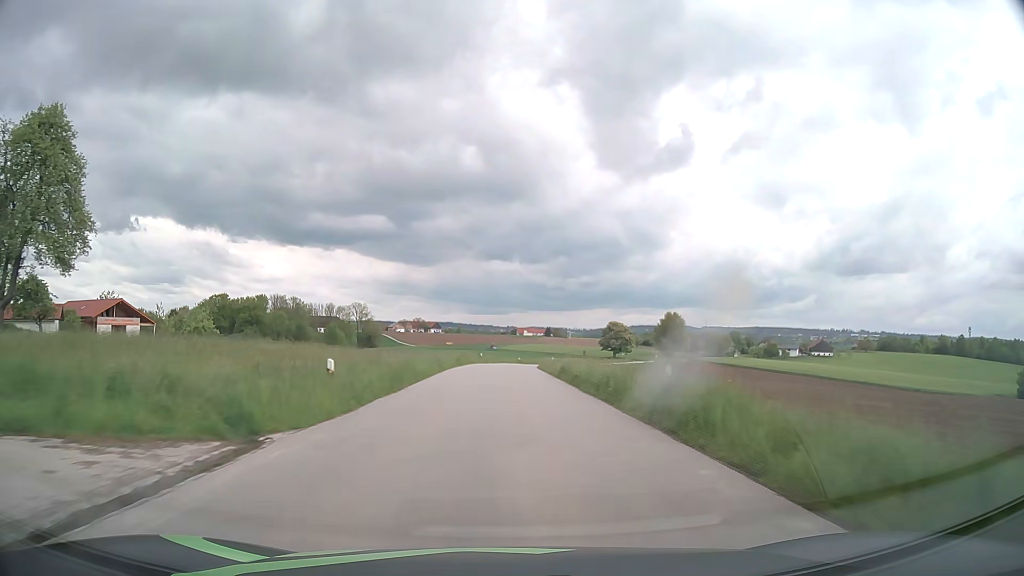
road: tertiary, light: Day
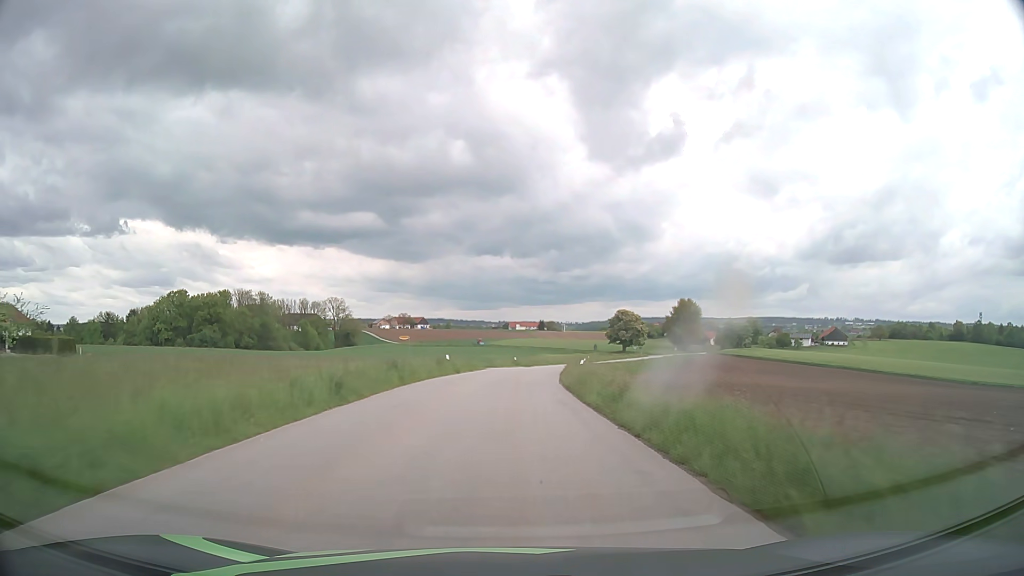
(+0.3, +32.8) m; +1°
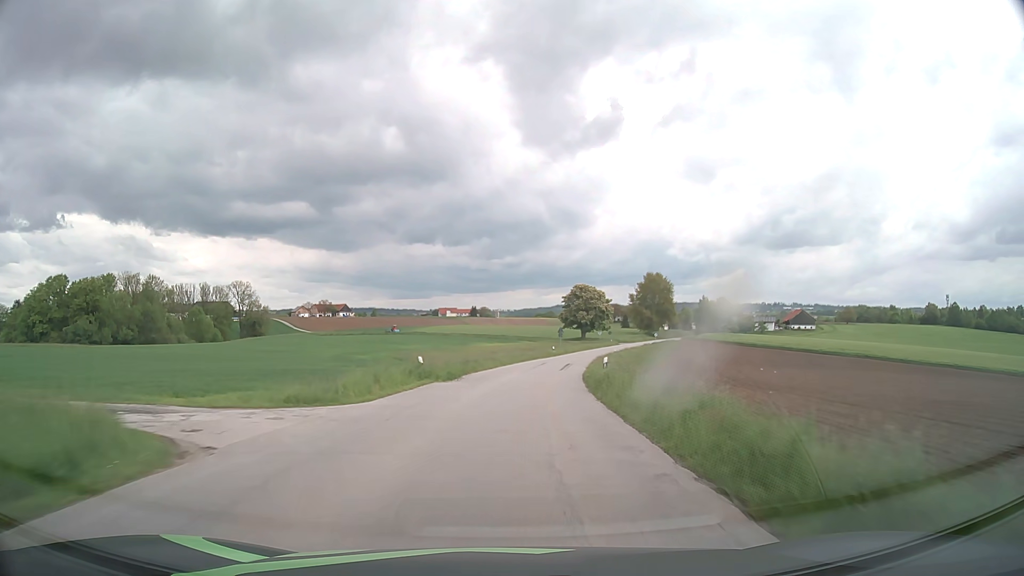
(+1.4, +43.7) m; +5°
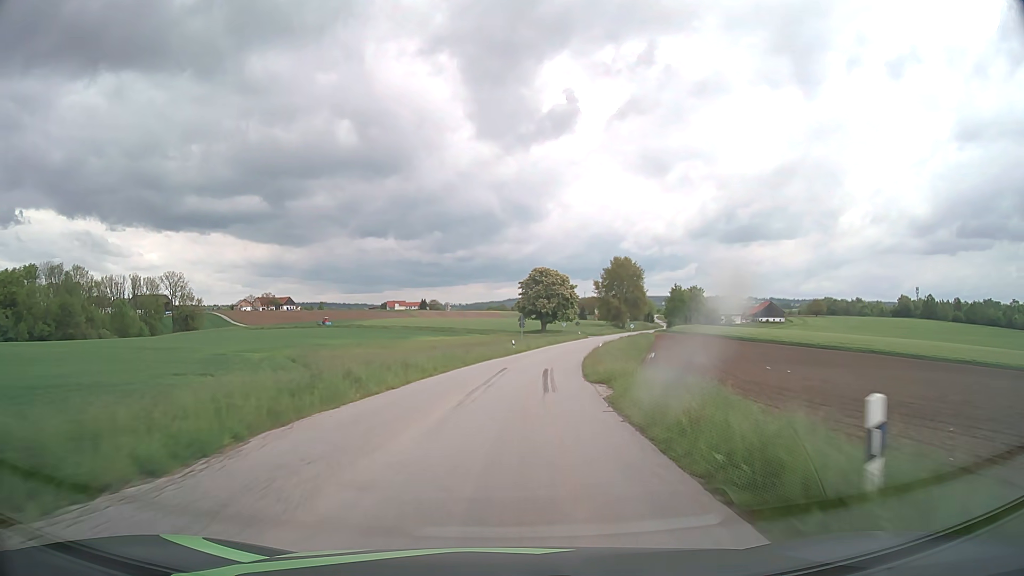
(+0.9, +21.8) m; +4°
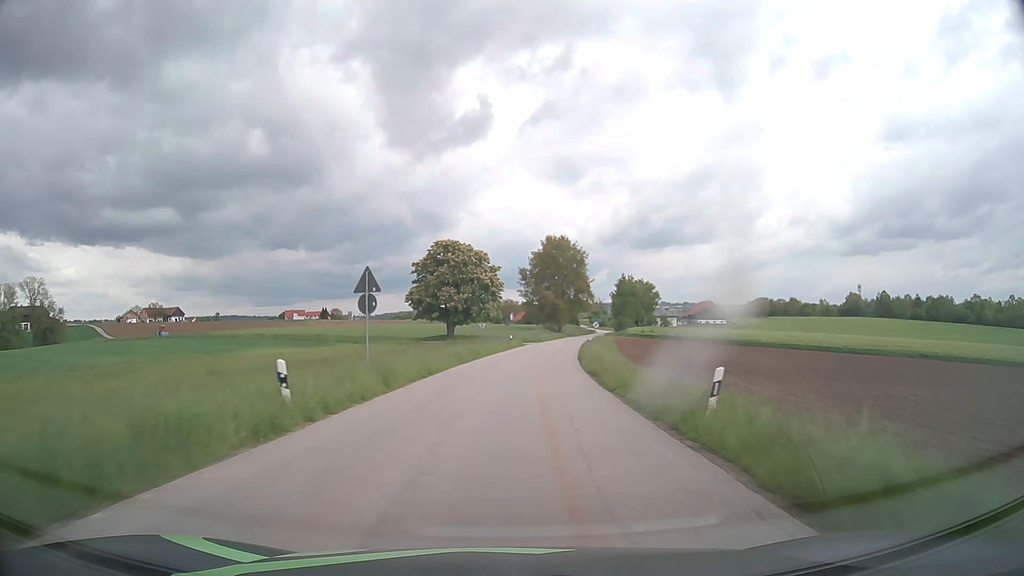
(+2.7, +43.3) m; +8°
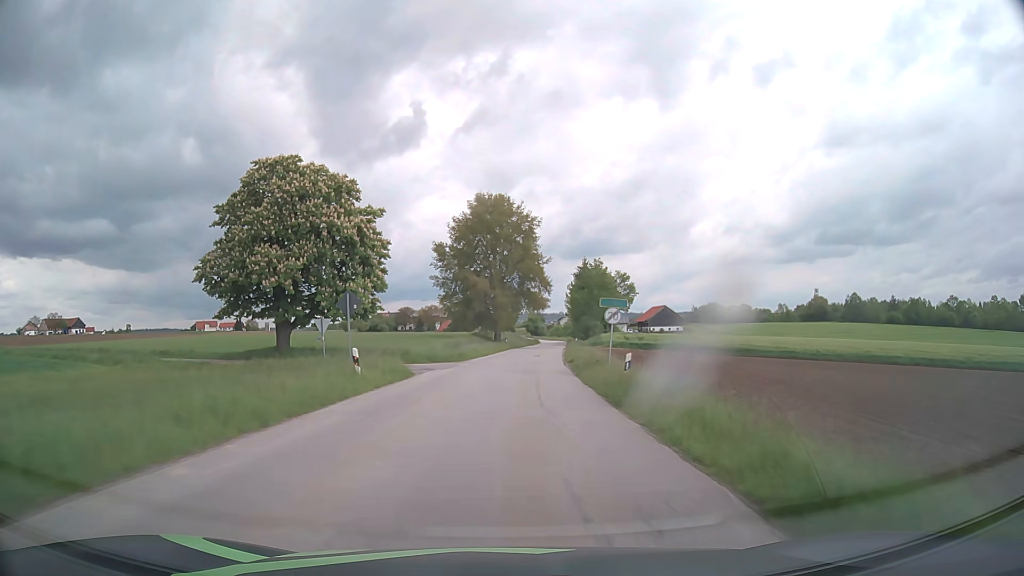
(+2.5, +42.8) m; +6°
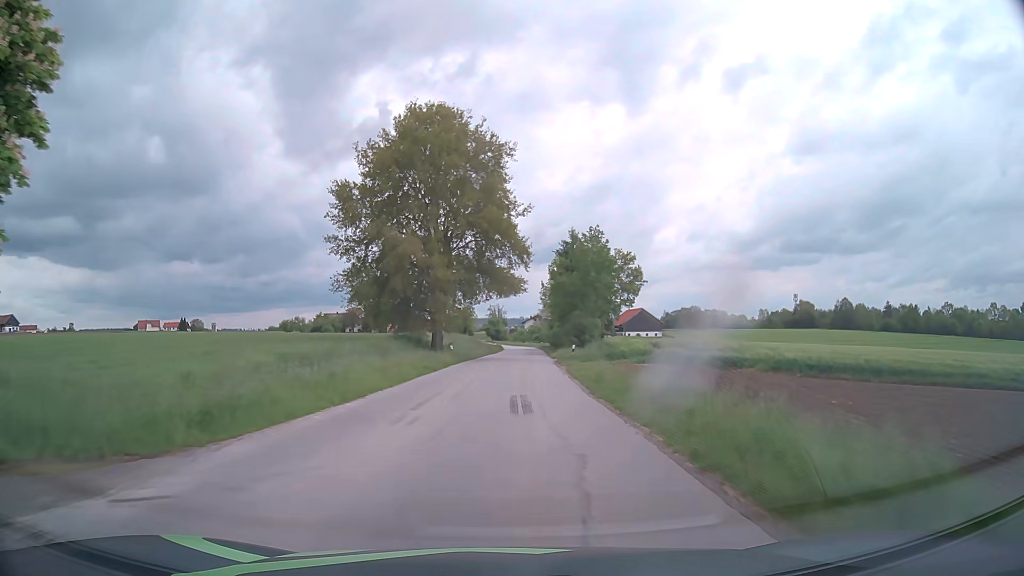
(+0.8, +32.0) m; +3°
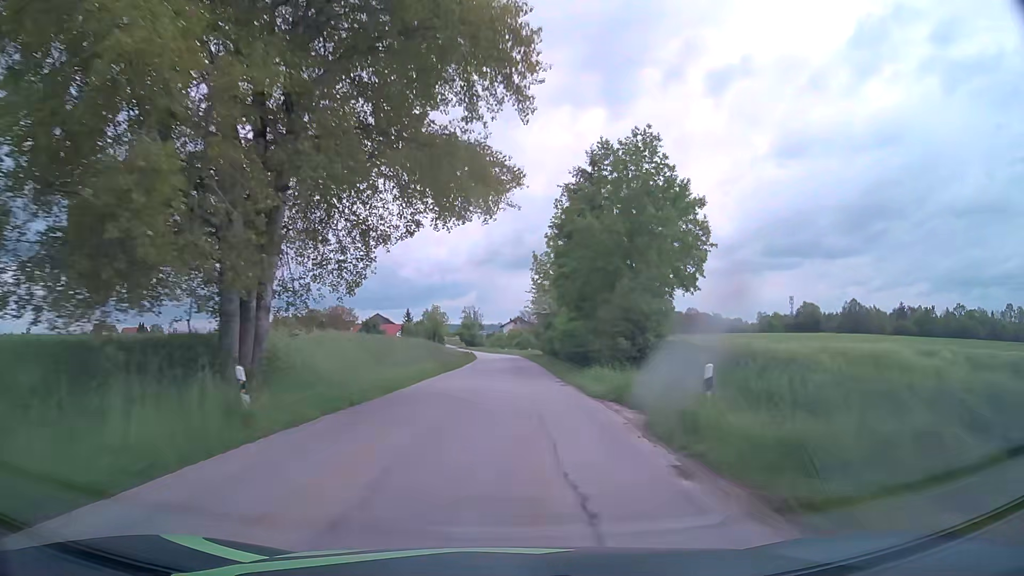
(+0.7, +32.0) m; +2°
(0, +10) (0, +20) (0, +30) (0, +40) (0, +50) (0, +60) (0, +70) (0, +80) (0, +90) (-1, +100) m
